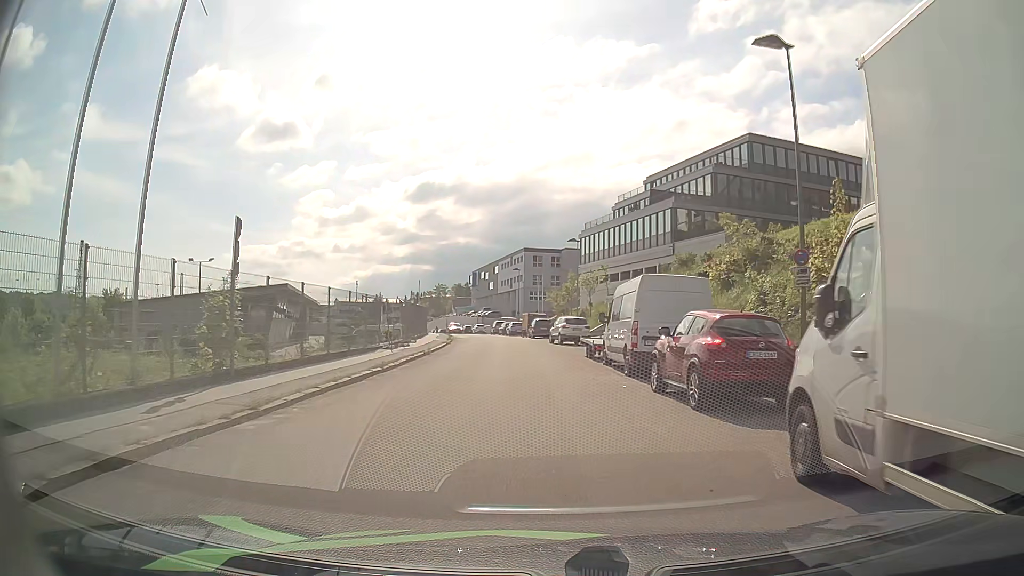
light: Day
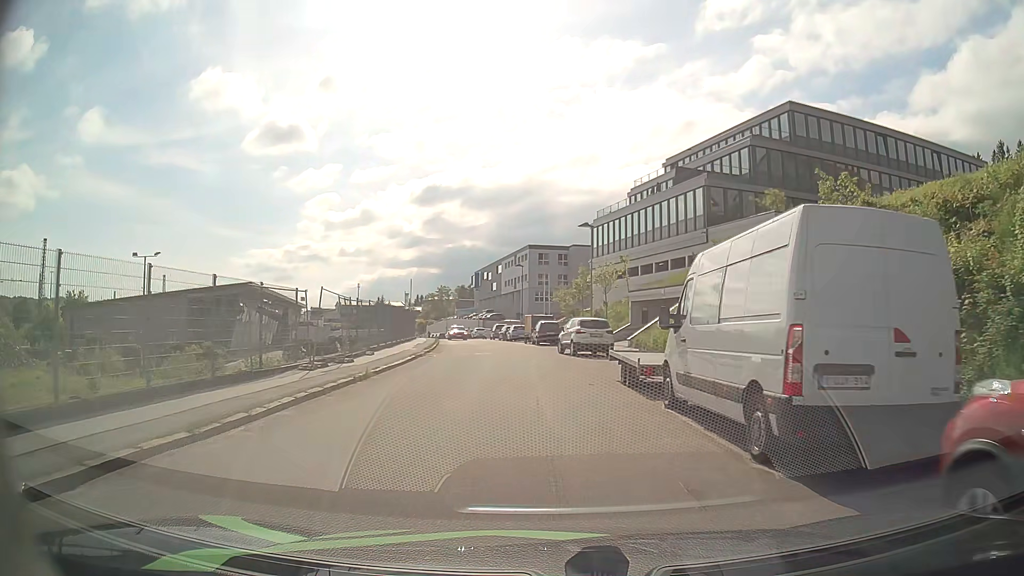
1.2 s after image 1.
(0.0, +9.9) m; -1°
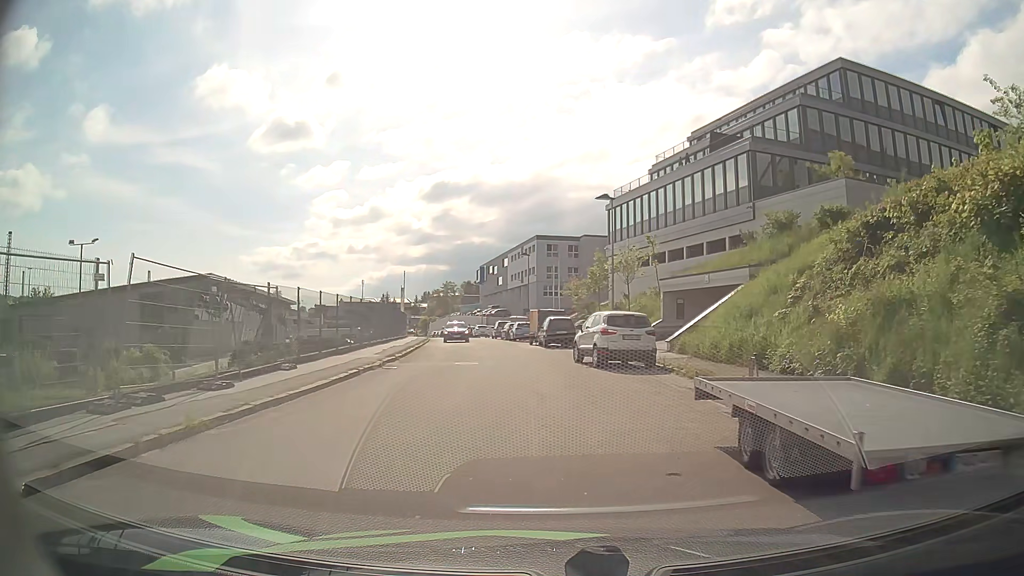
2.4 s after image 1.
(0.0, +9.0) m; 0°
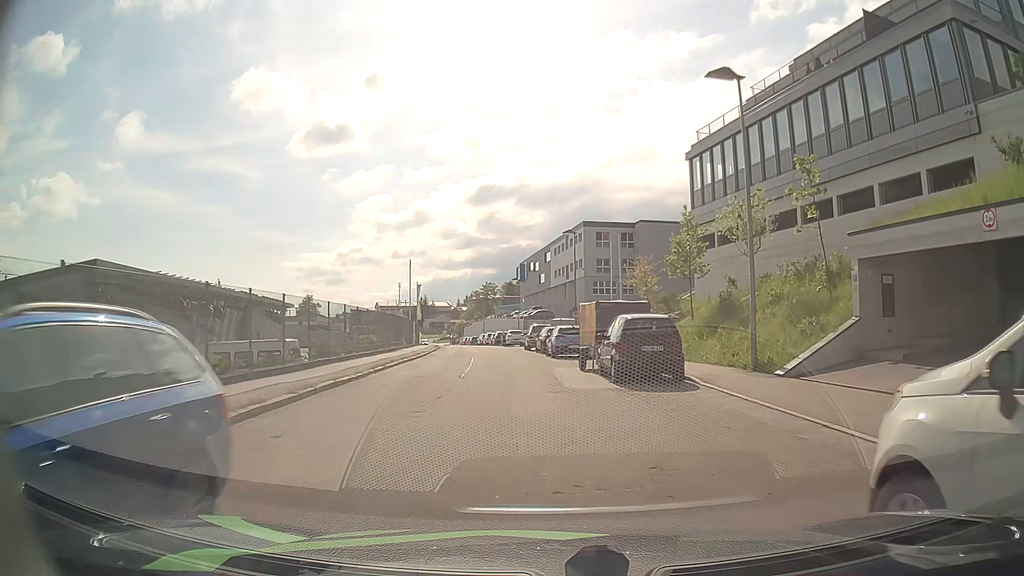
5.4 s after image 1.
(-0.5, +18.6) m; -4°
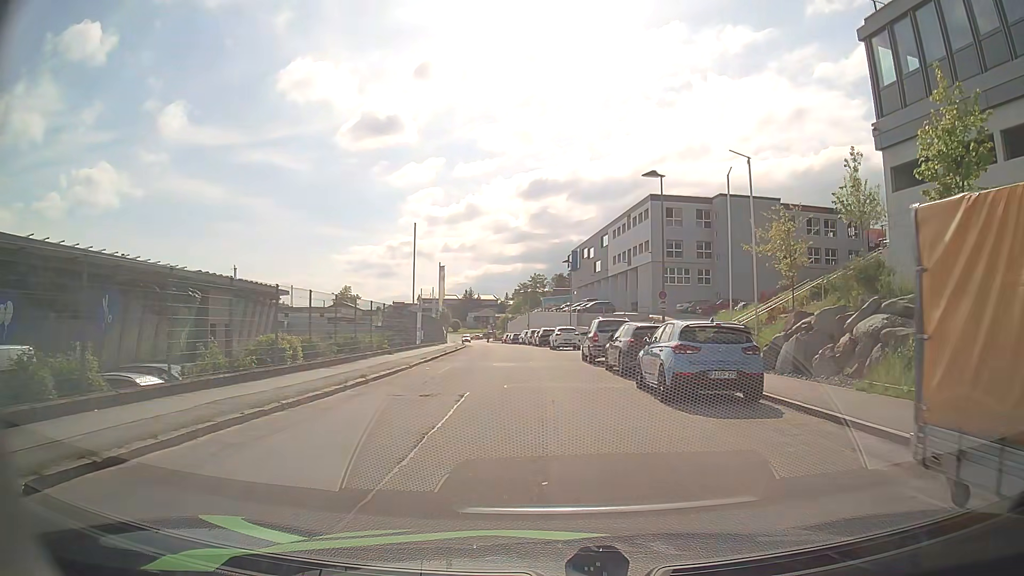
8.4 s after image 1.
(-1.0, +18.1) m; -4°
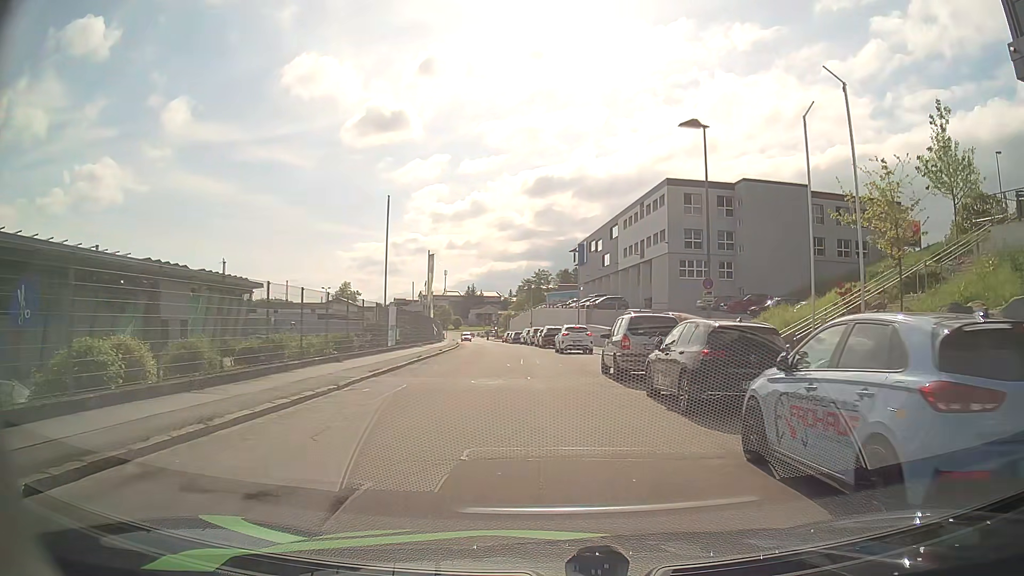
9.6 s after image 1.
(-0.1, +8.0) m; -1°
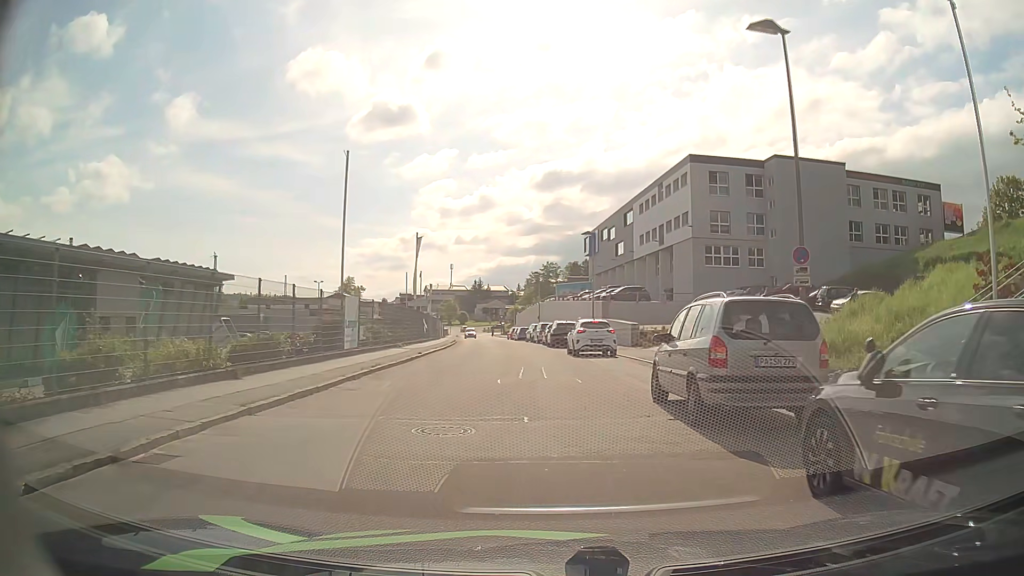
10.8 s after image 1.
(0.0, +8.0) m; +1°
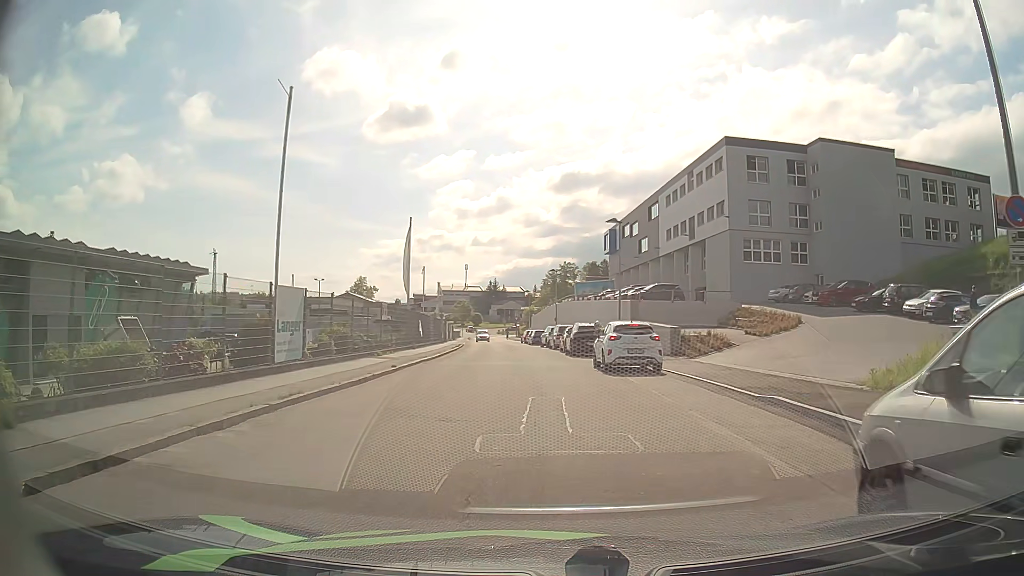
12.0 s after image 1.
(-0.2, +7.3) m; -3°
(0, +10) (0, +20) (-1, +30) (-1, +40) (-2, +50) (-3, +60) (-4, +70) (-4, +80) (-5, +90) (-5, +100) m
